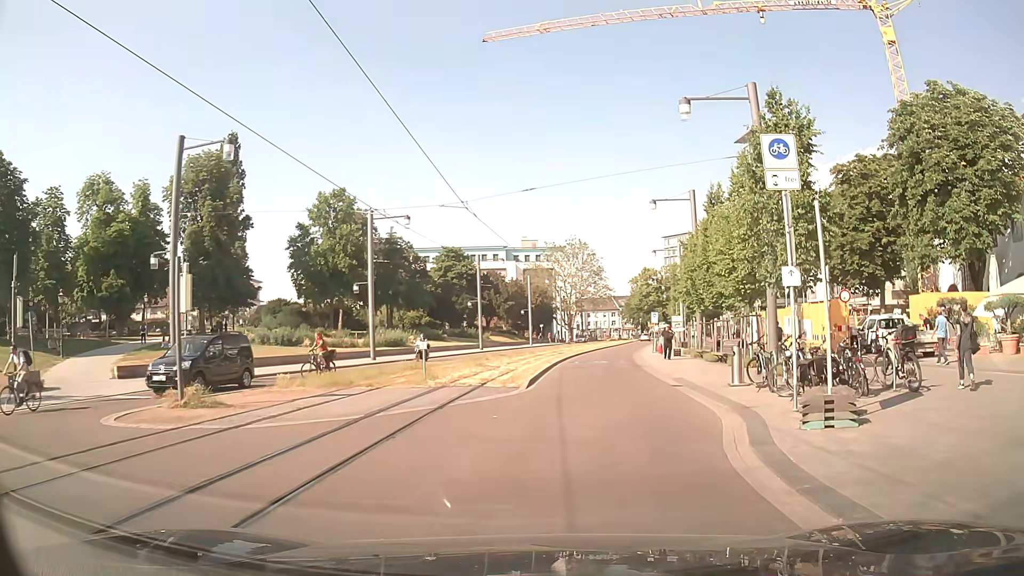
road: residential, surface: asphalt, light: Day
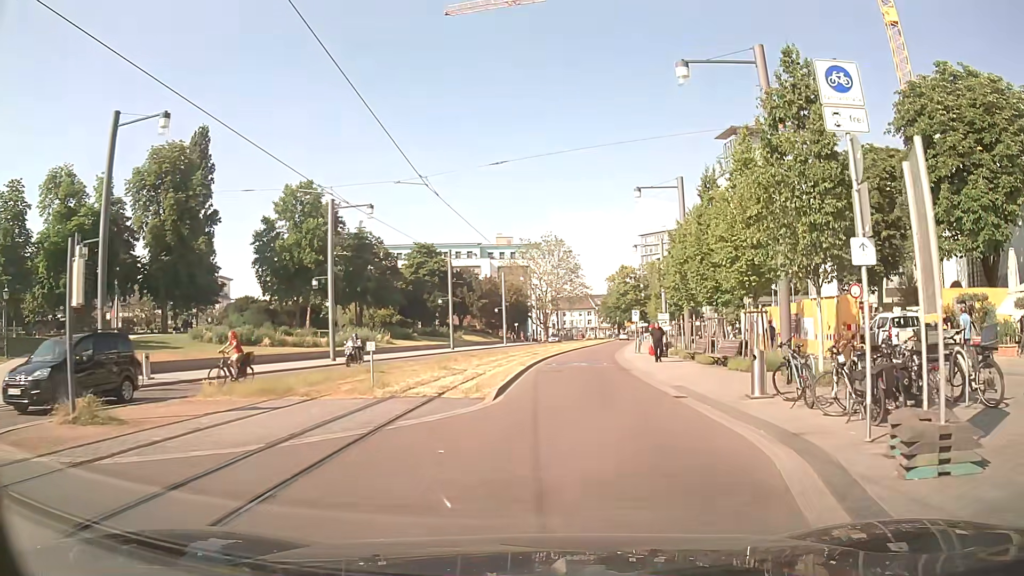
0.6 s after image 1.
(+0.1, +3.5) m; +2°
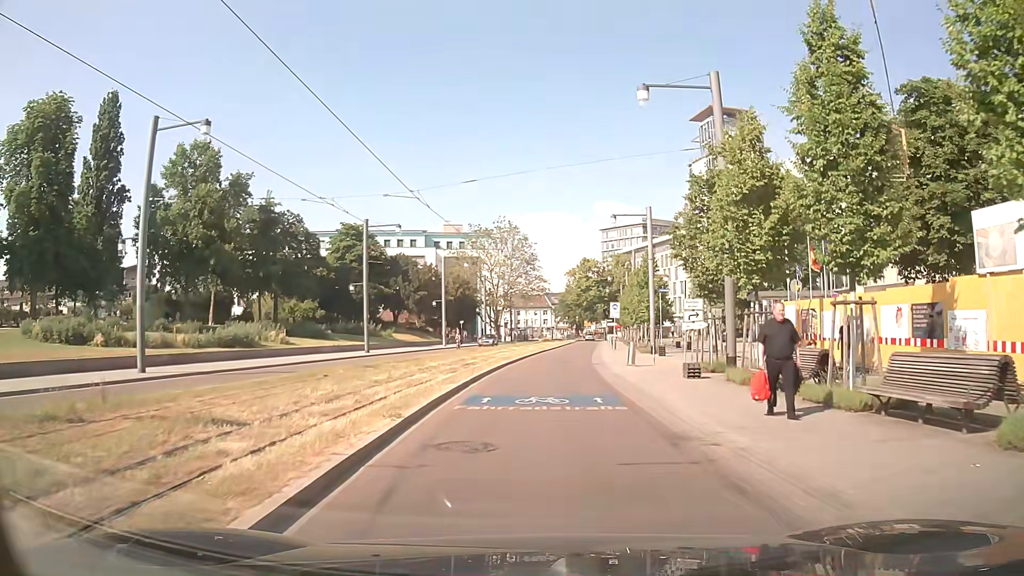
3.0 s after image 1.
(+0.6, +16.3) m; +3°
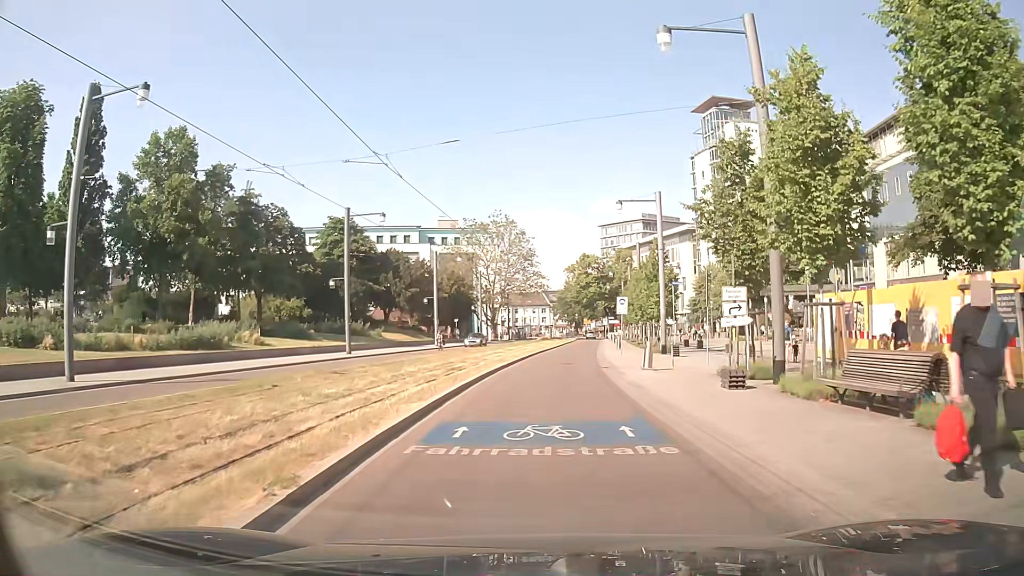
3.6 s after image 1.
(0.0, +4.4) m; 0°
(0, +10) (0, +20) (+1, +30) (+2, +40) (+3, +50) (+4, +60) (+5, +70) (+5, +80) (+6, +90) (+7, +100) m
